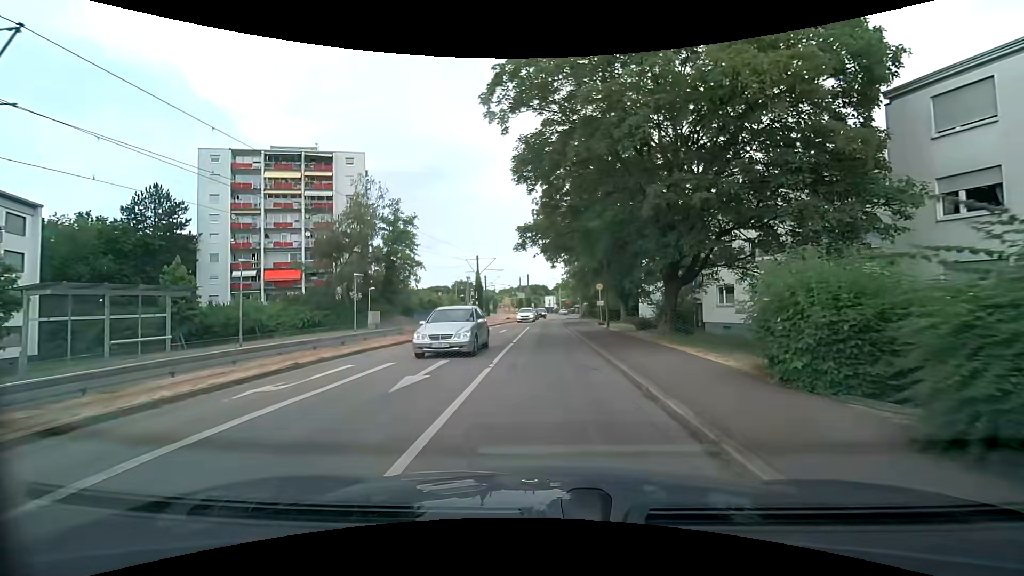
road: residential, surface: asphalt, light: Day
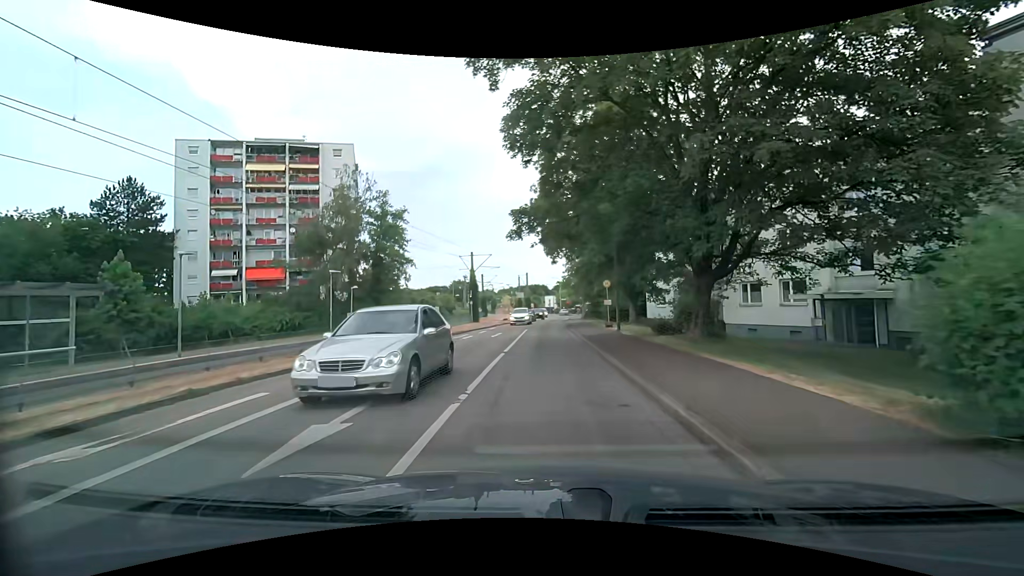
(0.0, +4.0) m; 0°
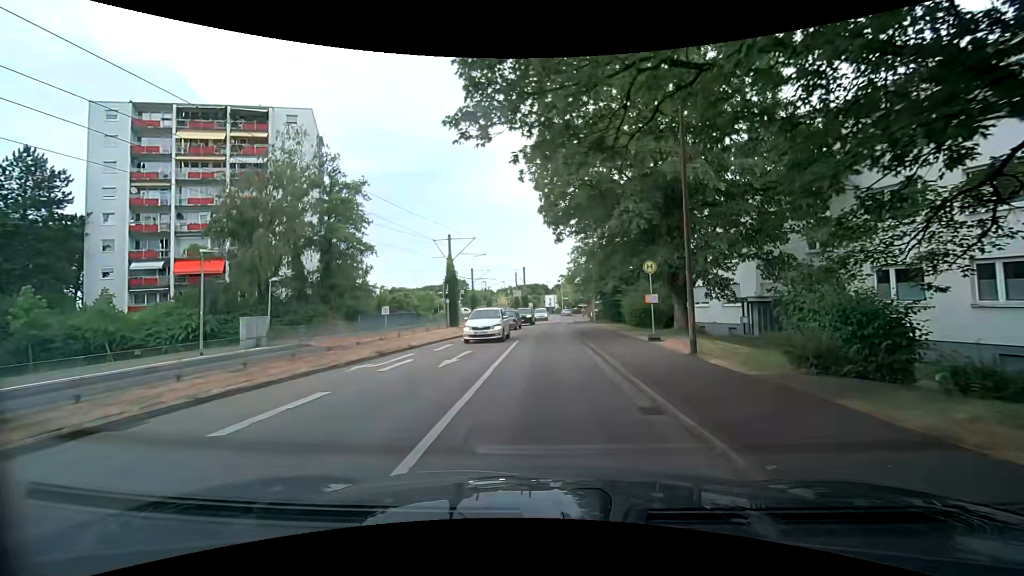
(+0.1, +12.1) m; +1°
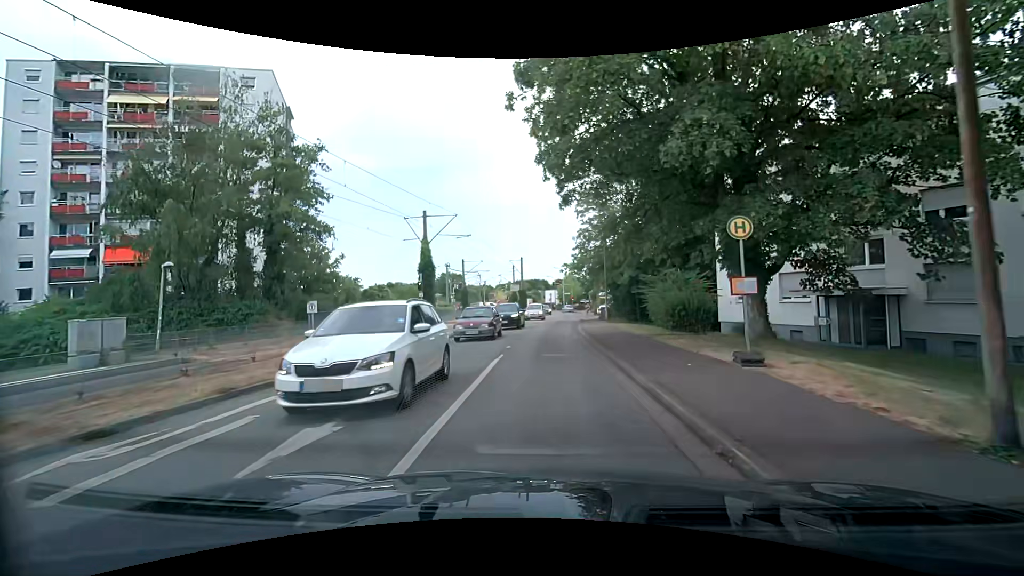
(-0.1, +8.0) m; -1°
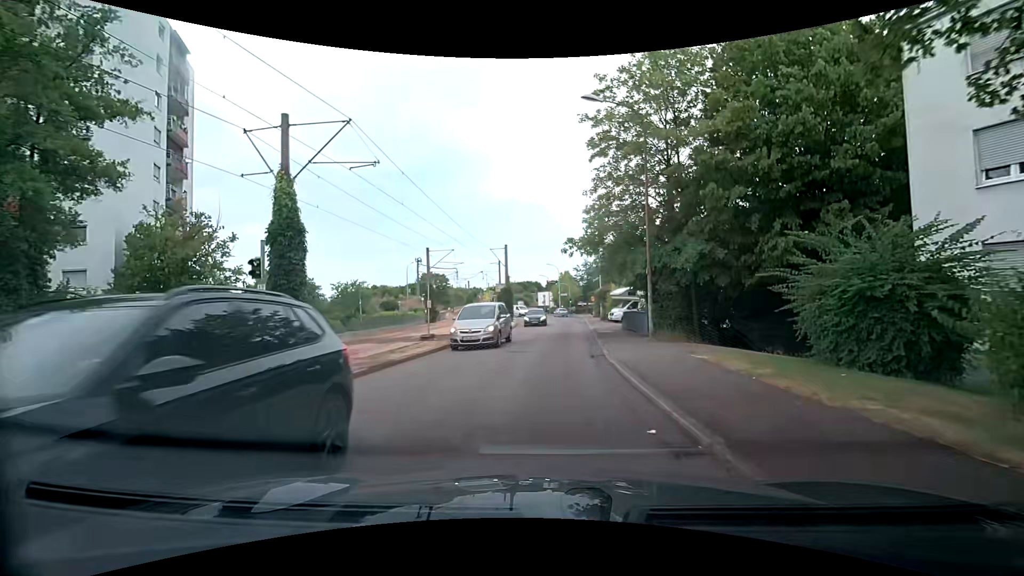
(+0.1, +16.1) m; 0°
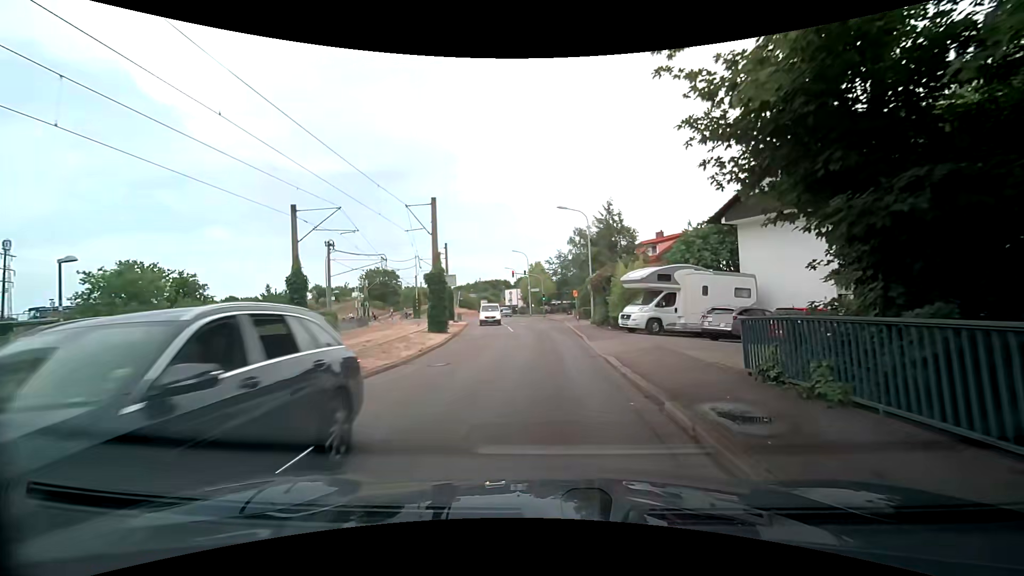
(+0.9, +20.6) m; +4°
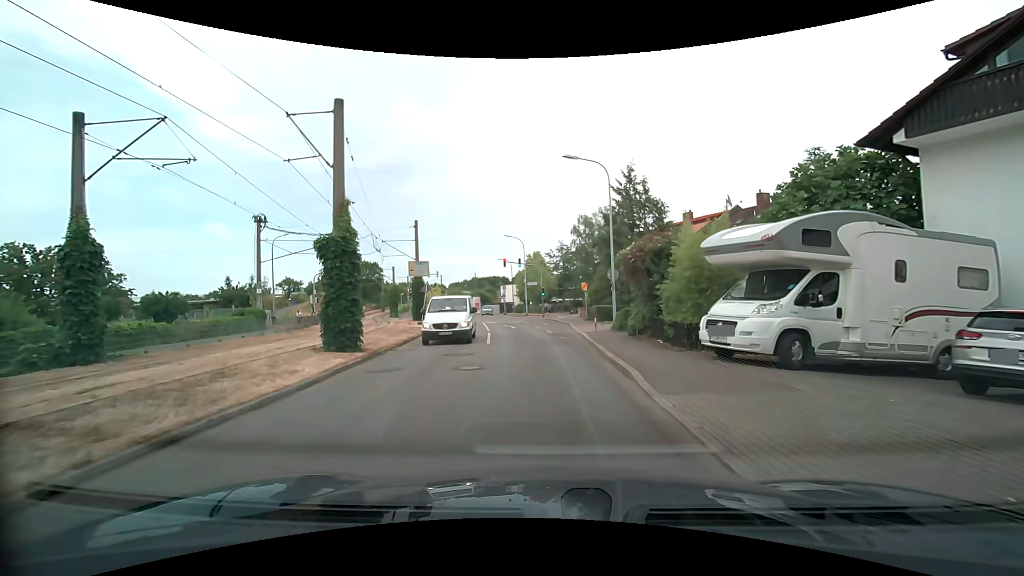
(0.0, +12.6) m; 0°
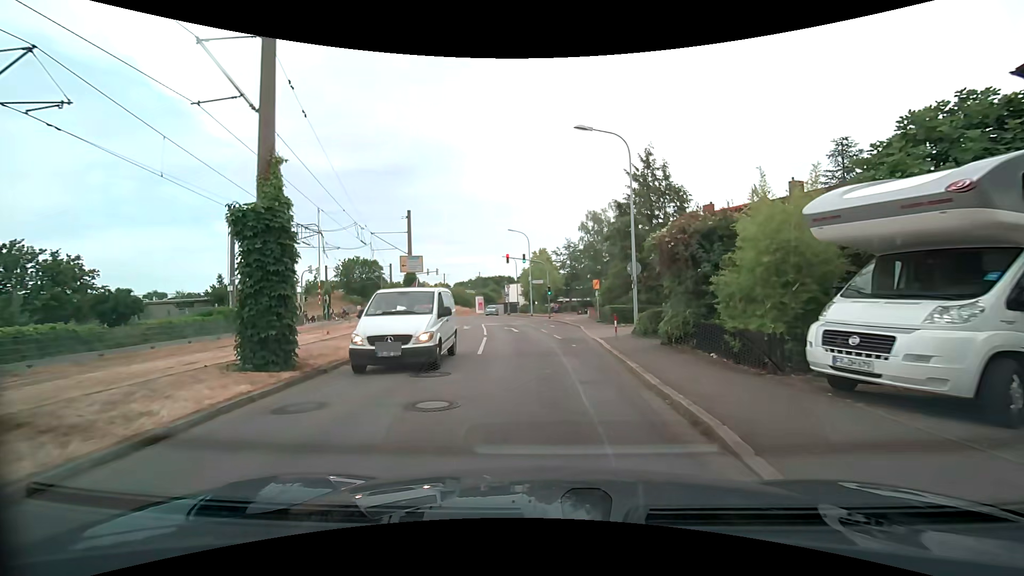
(0.0, +4.2) m; 0°
